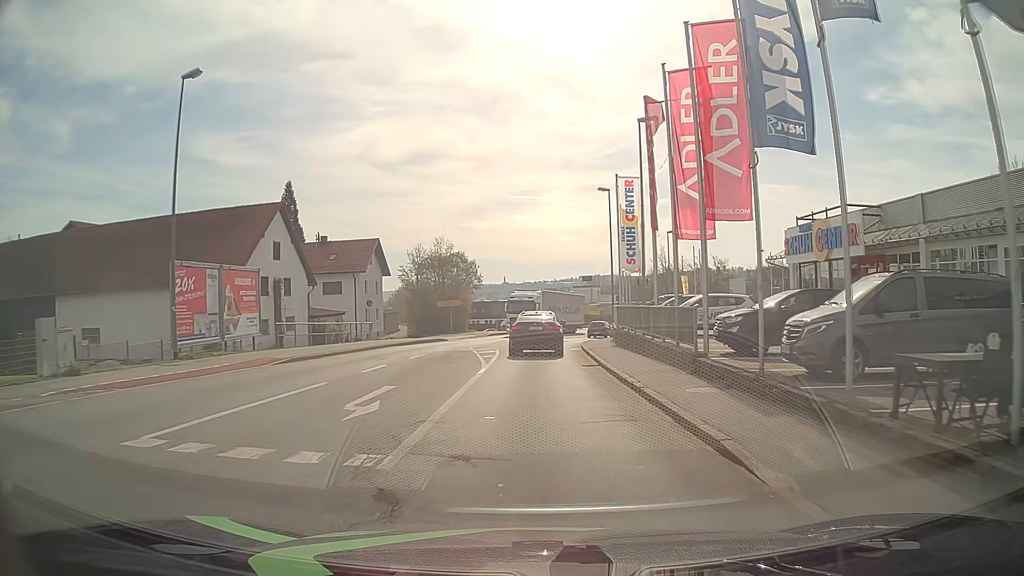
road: tertiary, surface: asphalt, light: Day
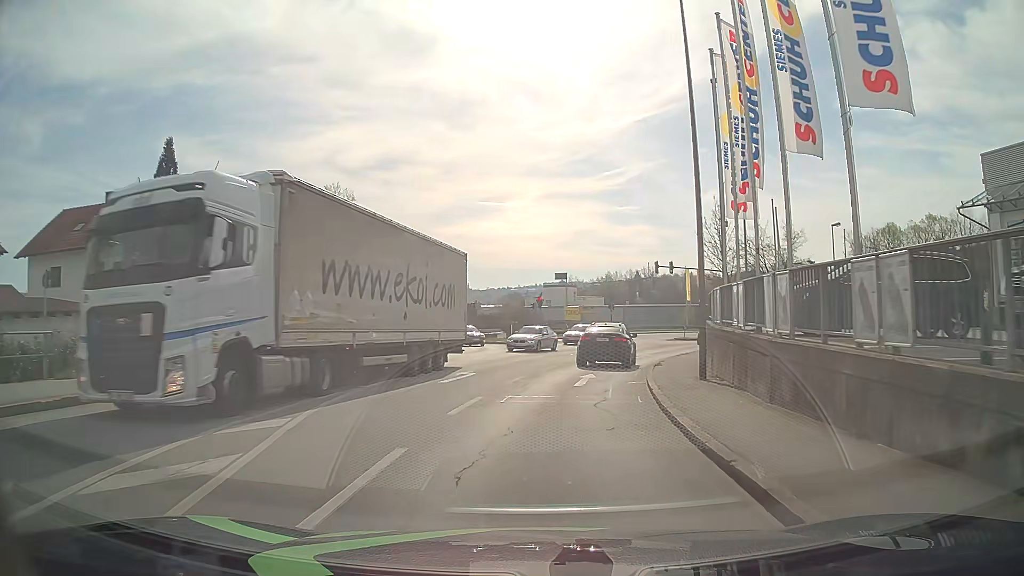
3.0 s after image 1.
(+0.1, +29.3) m; +3°
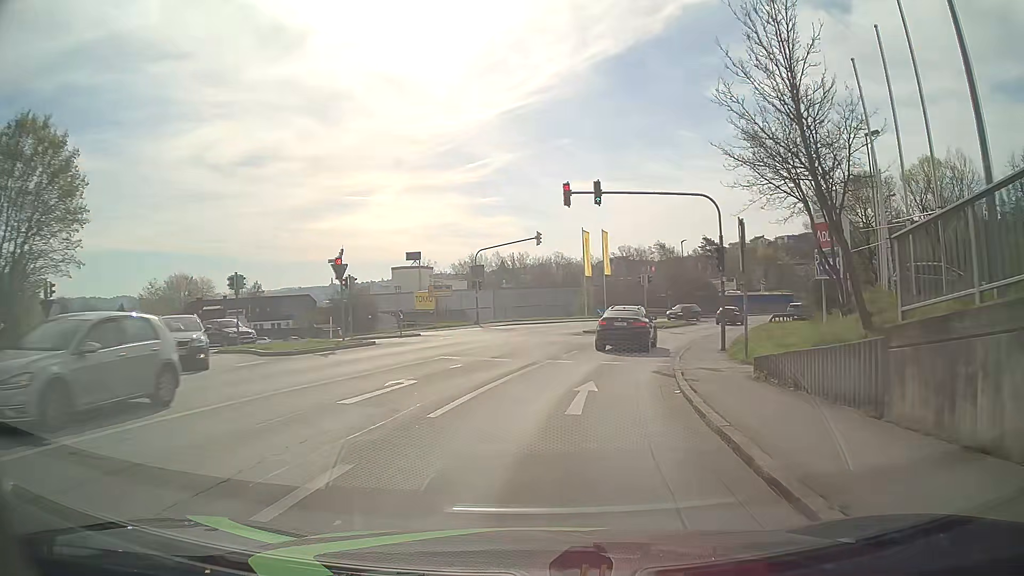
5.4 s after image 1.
(+2.5, +25.2) m; +12°
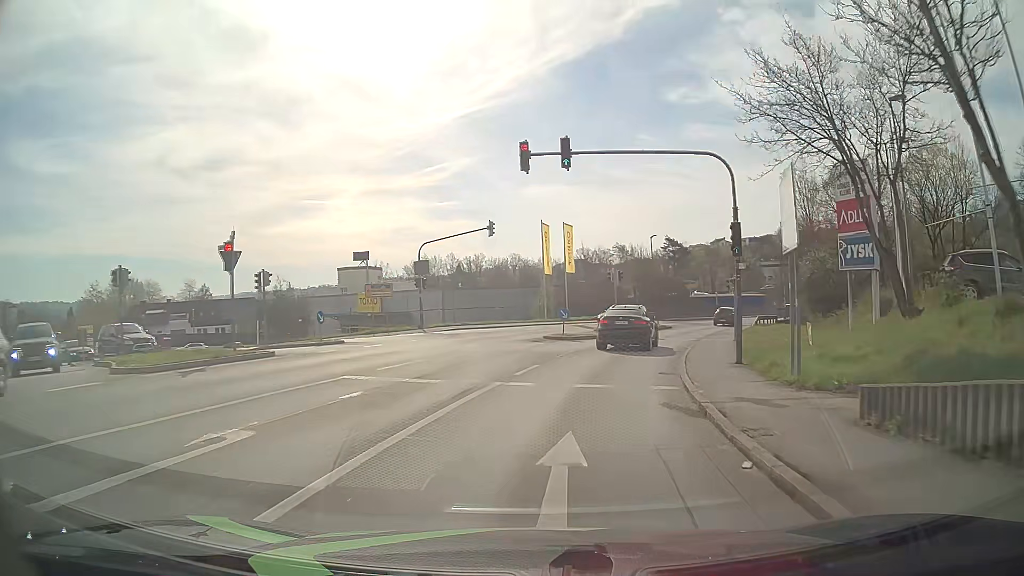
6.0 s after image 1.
(+0.2, +6.5) m; +4°
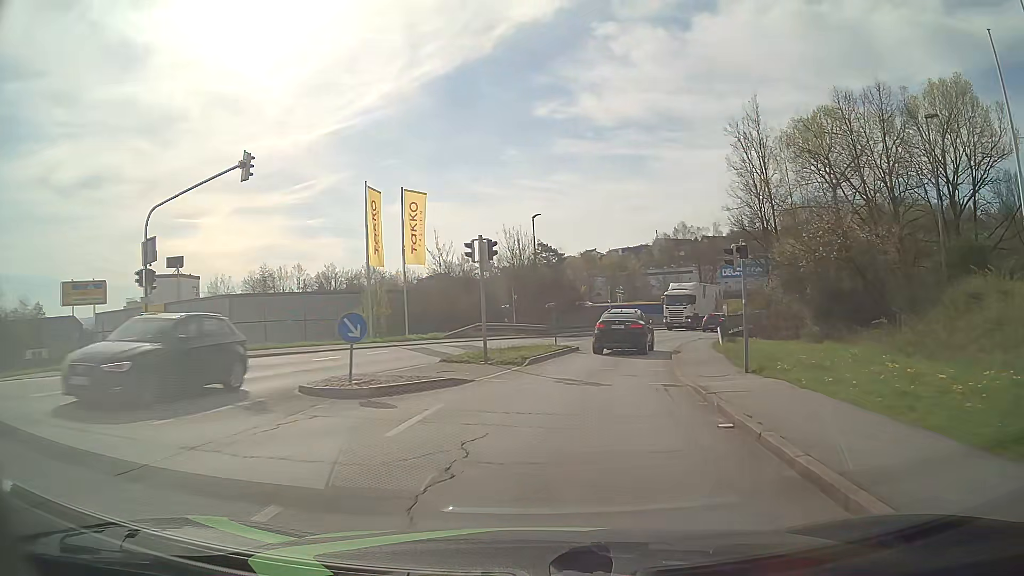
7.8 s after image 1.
(+1.9, +19.6) m; +11°
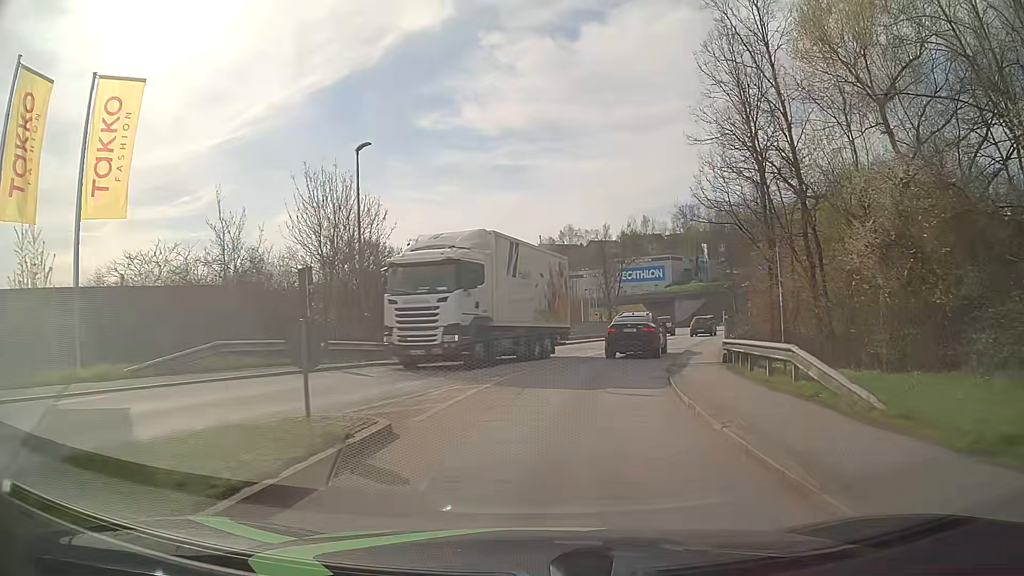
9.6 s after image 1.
(+1.9, +19.6) m; +10°
(0, +10) (+2, +20) (+5, +30) (+8, +39) (+12, +48) (+15, +58) (+18, +67) (+20, +77) (+22, +87) (+22, +97) m
